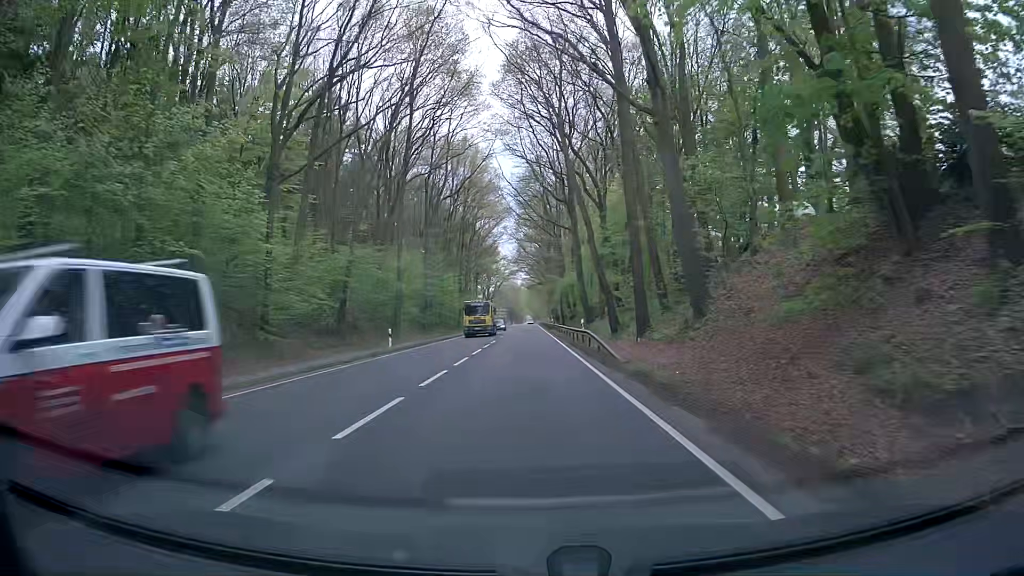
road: primary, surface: asphalt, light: Day
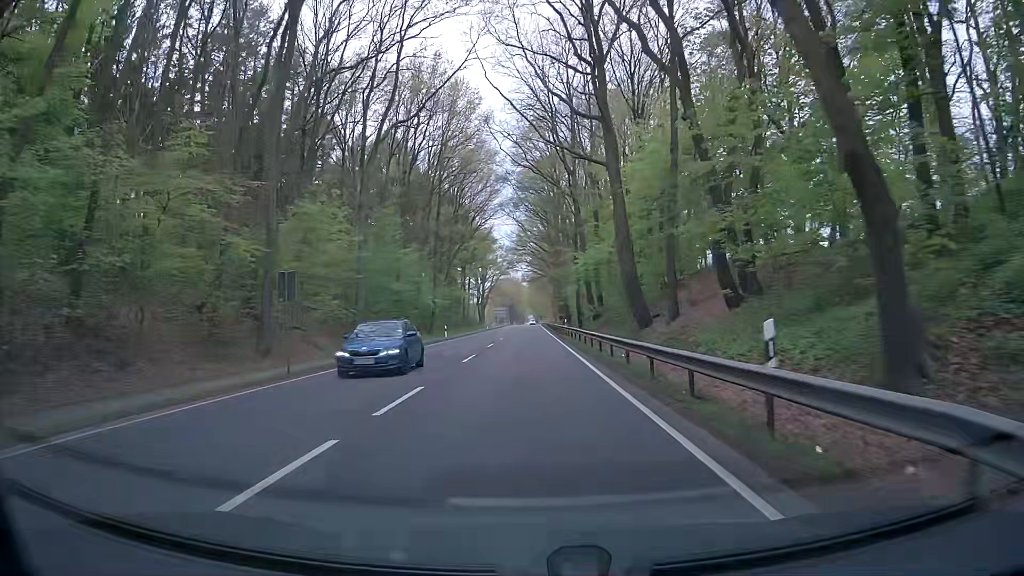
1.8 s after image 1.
(0.0, +28.8) m; -1°
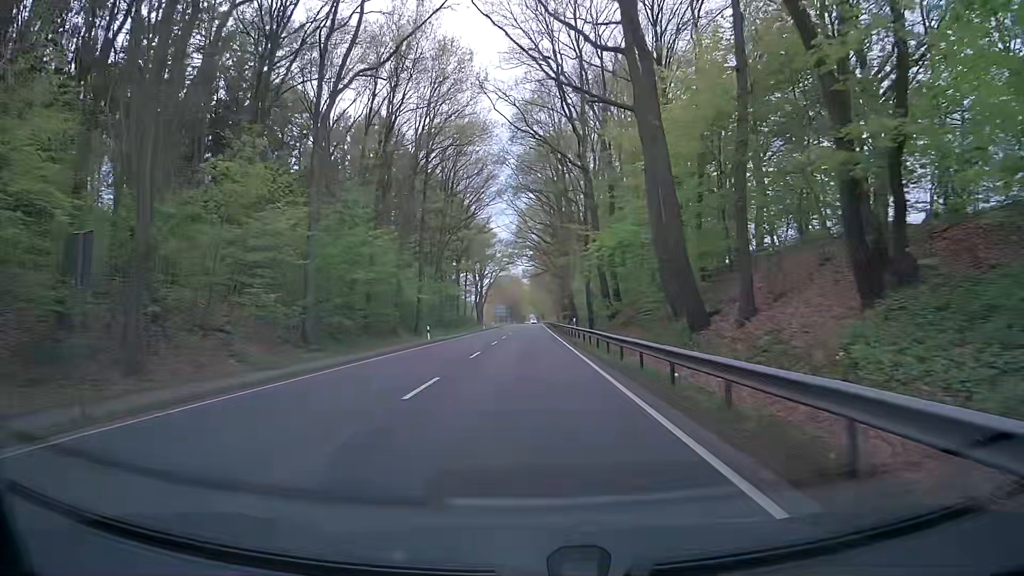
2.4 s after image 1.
(+0.2, +10.3) m; +1°
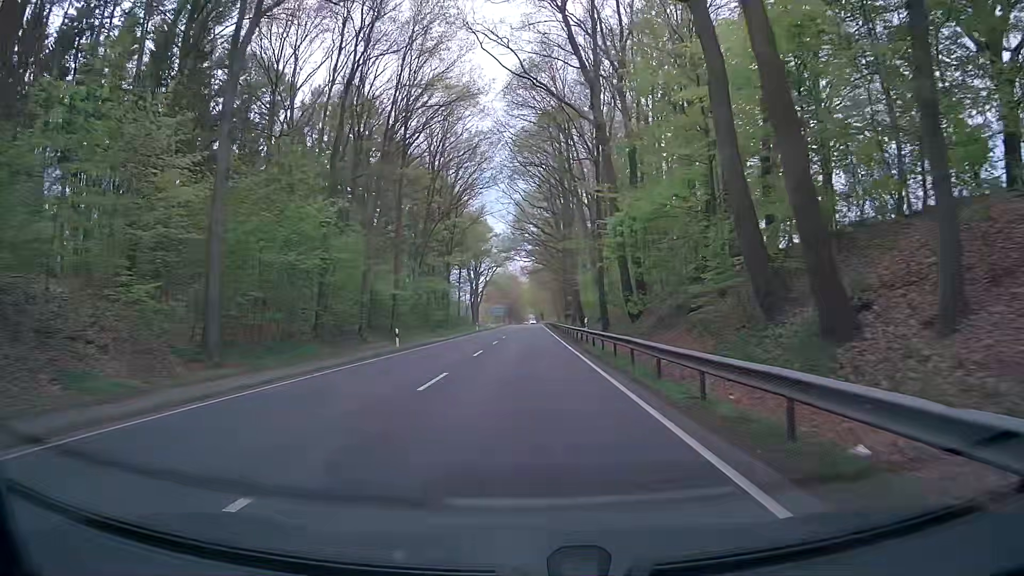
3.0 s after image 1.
(0.0, +10.6) m; 0°
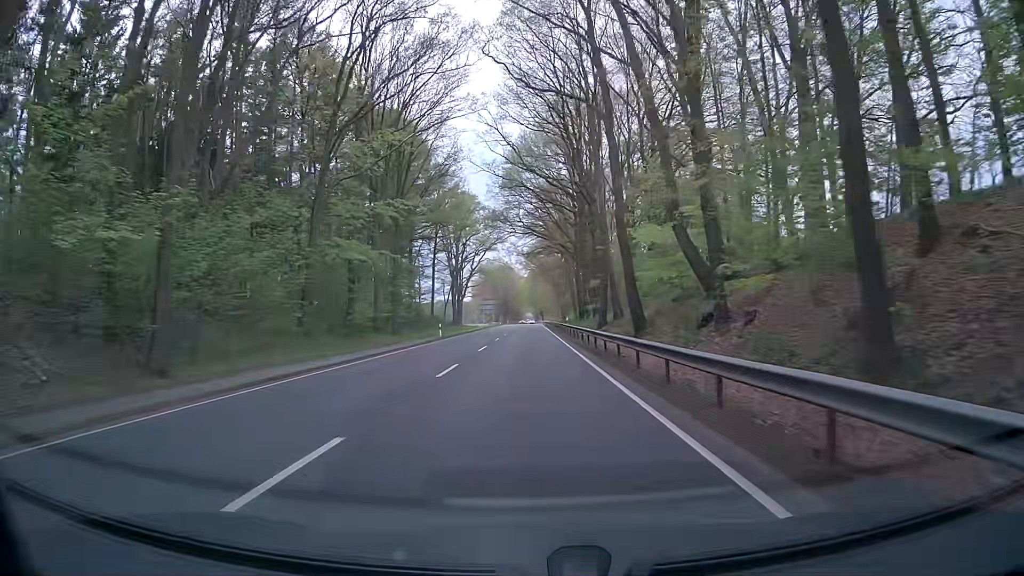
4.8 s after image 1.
(+0.3, +33.6) m; 0°
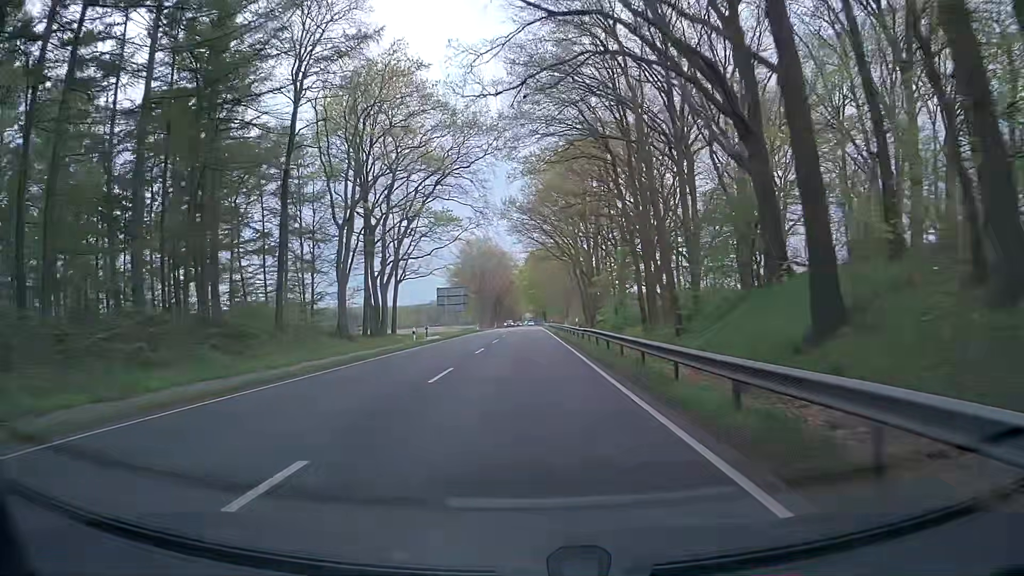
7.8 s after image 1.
(+0.5, +61.6) m; +1°
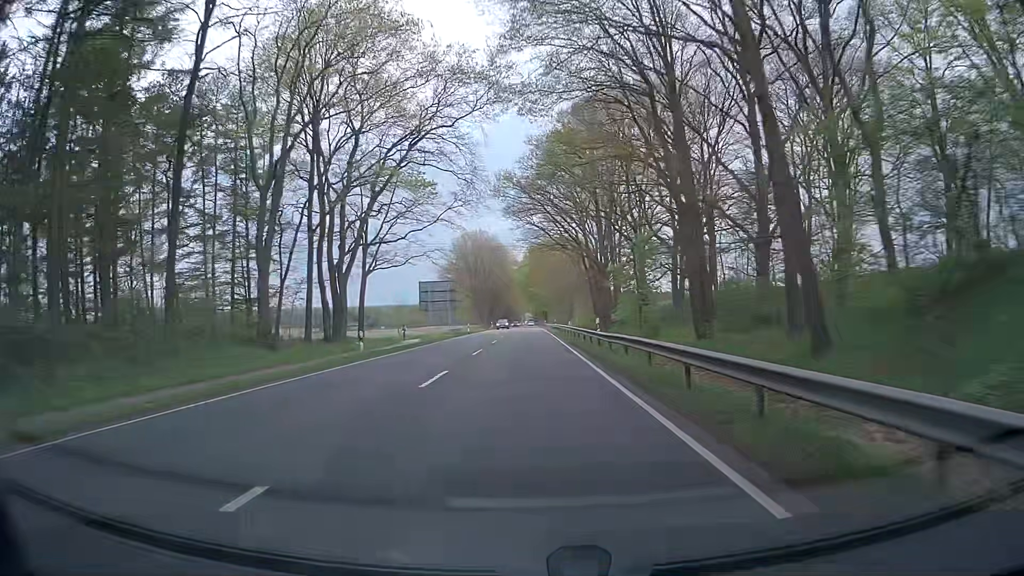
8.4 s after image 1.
(+0.1, +13.1) m; +1°
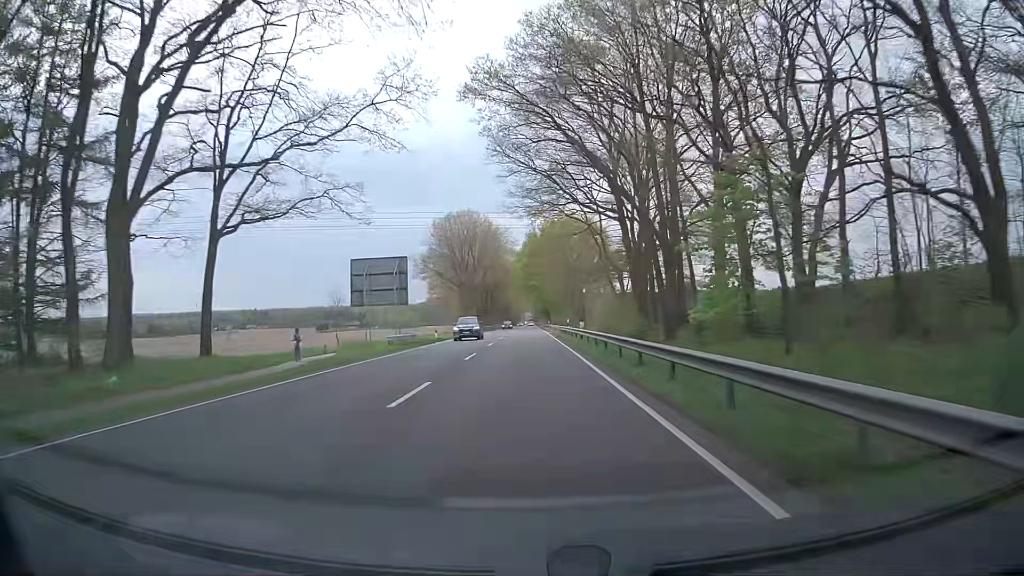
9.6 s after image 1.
(-0.5, +27.1) m; -1°
(0, +10) (0, +20) (0, +30) (0, +40) (0, +50) (0, +60) (0, +70) (0, +80) (0, +90) (0, +100) m
